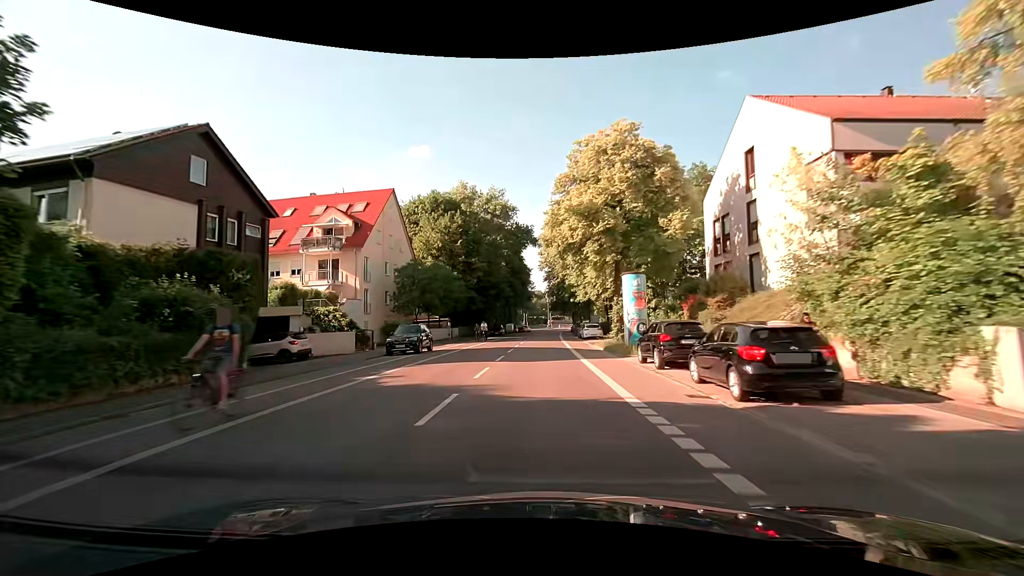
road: secondary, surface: asphalt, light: Day
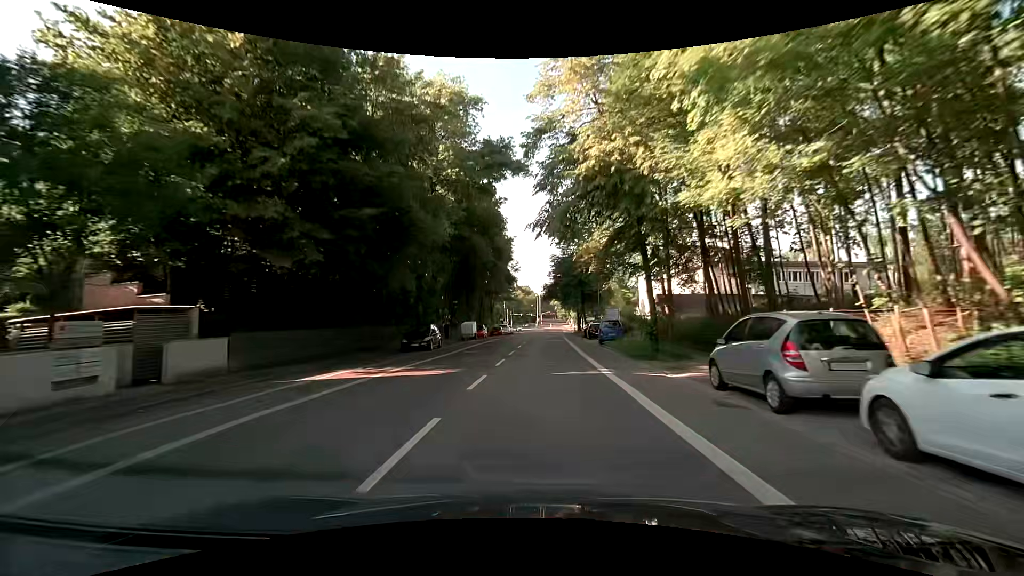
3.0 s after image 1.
(+0.6, +44.2) m; +2°
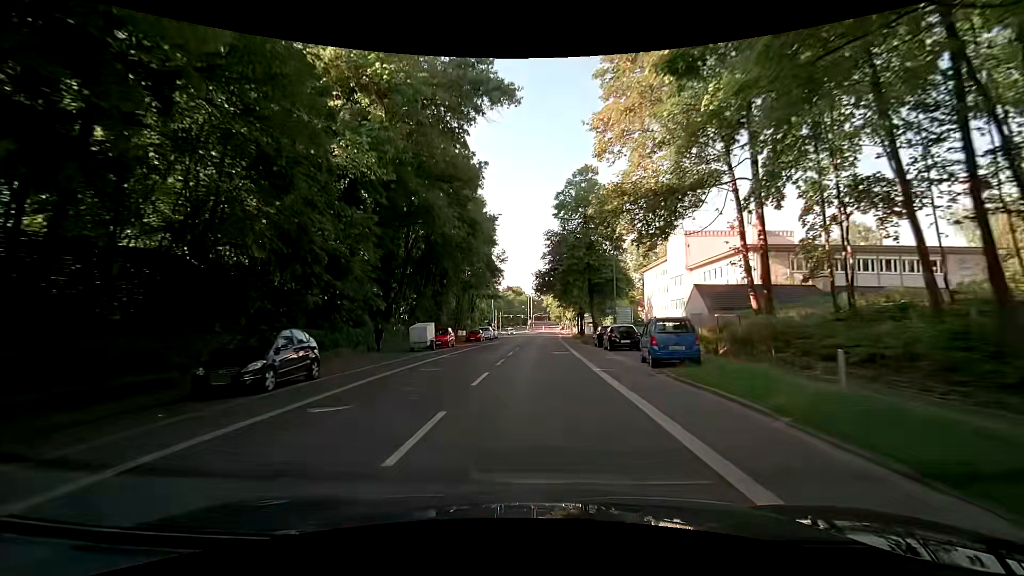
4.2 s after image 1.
(+0.1, +17.2) m; +1°
(0, +10) (0, +20) (+1, +30) (+1, +40) (+1, +50) (+2, +60) (+2, +70) (+2, +80) (+2, +90) (+3, +100) m
